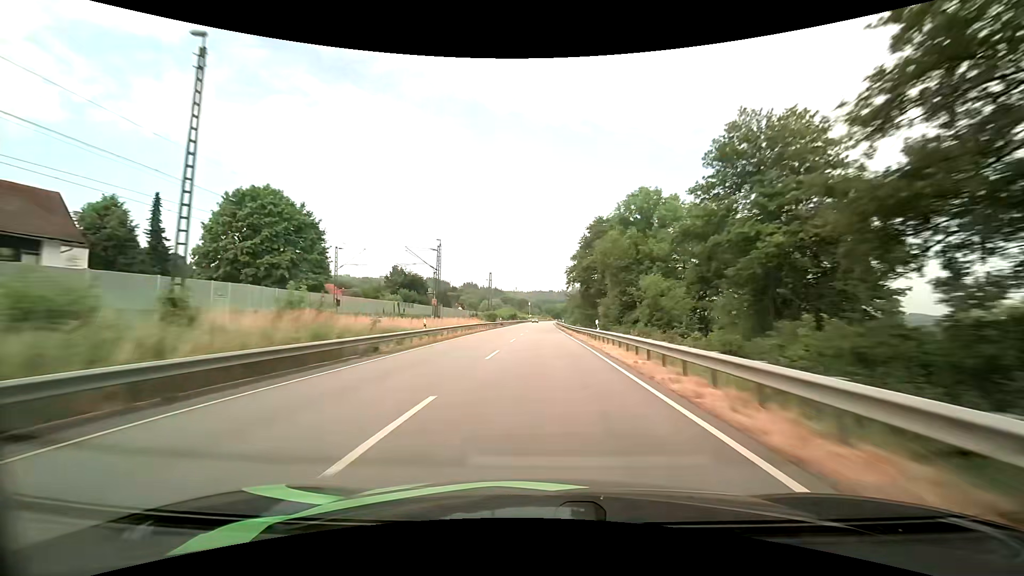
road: primary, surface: asphalt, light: Day
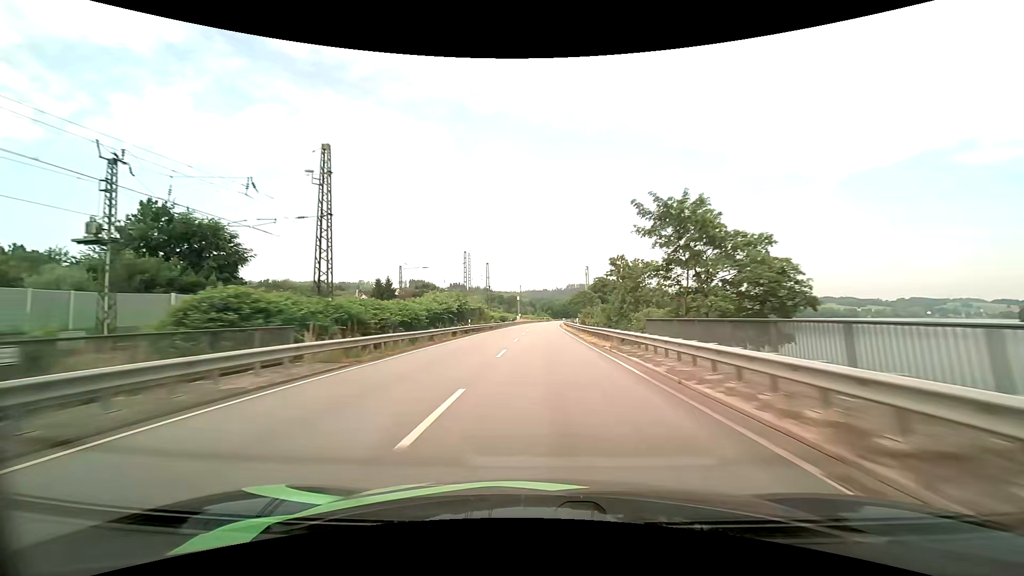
(+0.4, +83.5) m; +1°
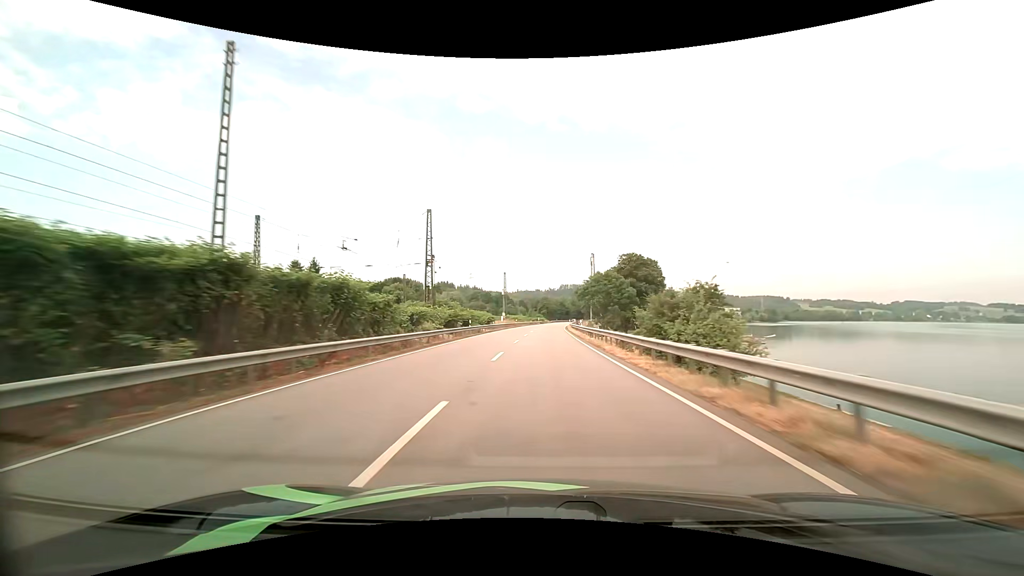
(+0.1, +49.5) m; +1°
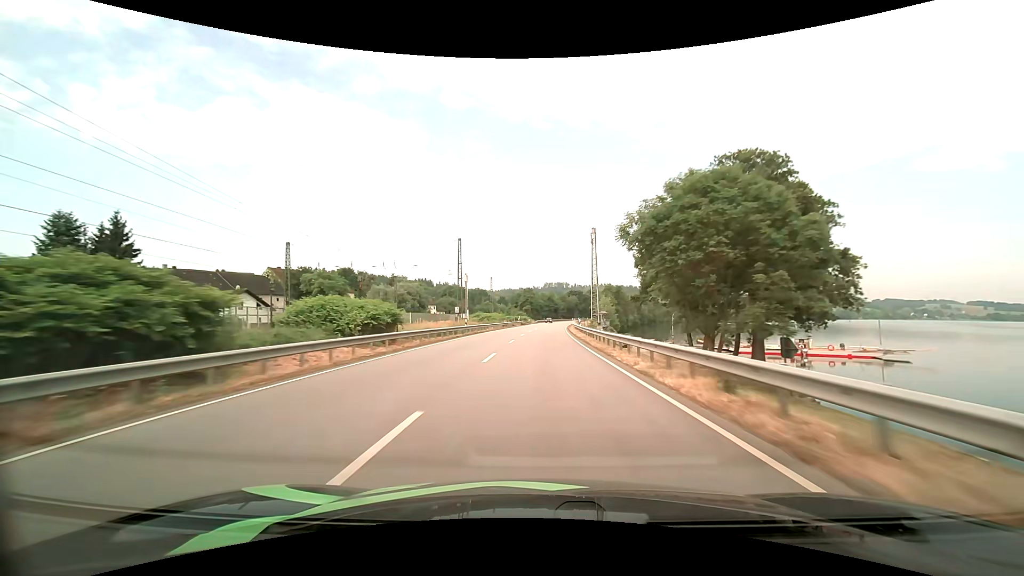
(+0.8, +49.0) m; +2°
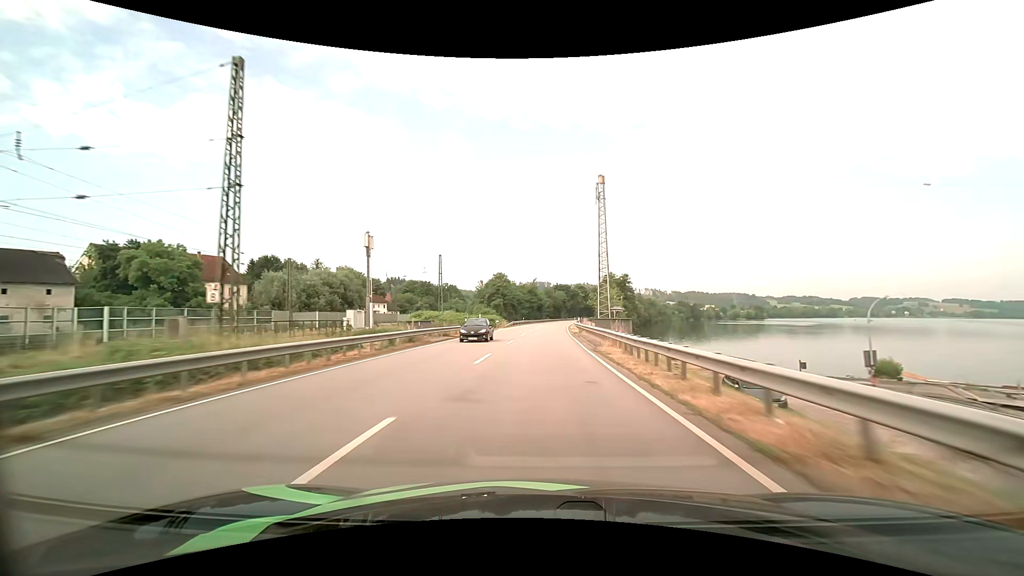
(+0.9, +48.5) m; +2°
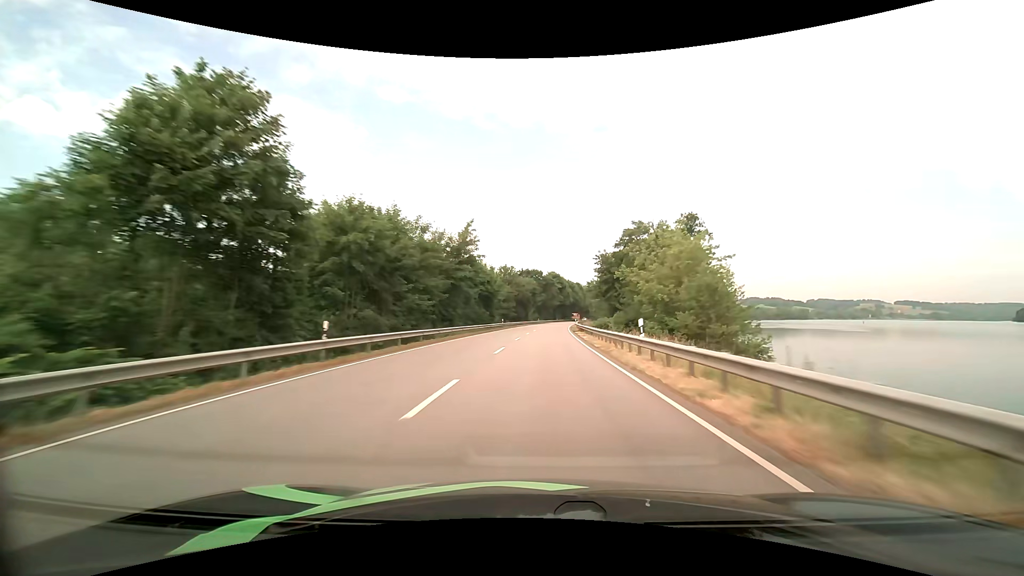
(+2.5, +80.2) m; +4°
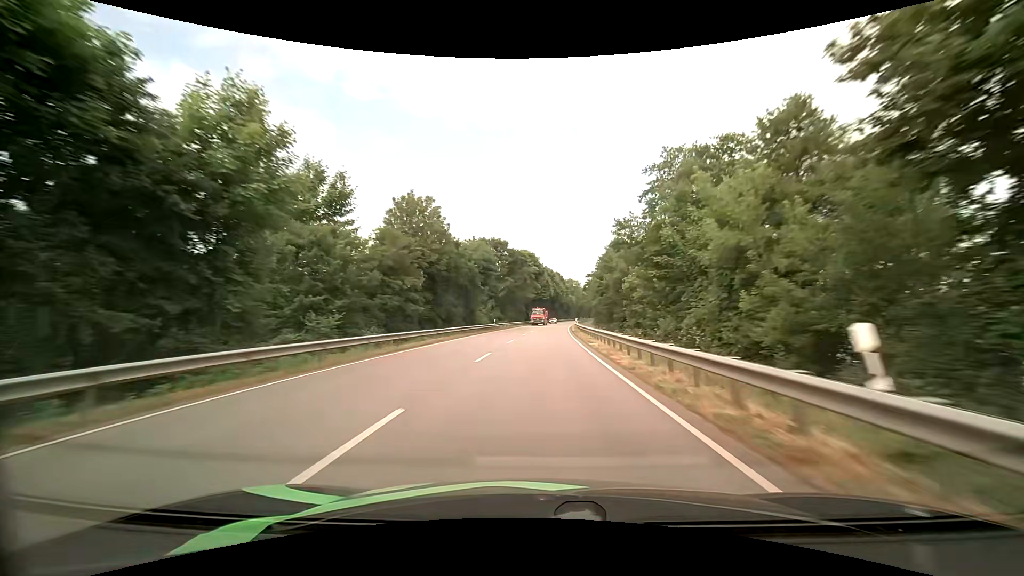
(+1.9, +63.4) m; +3°
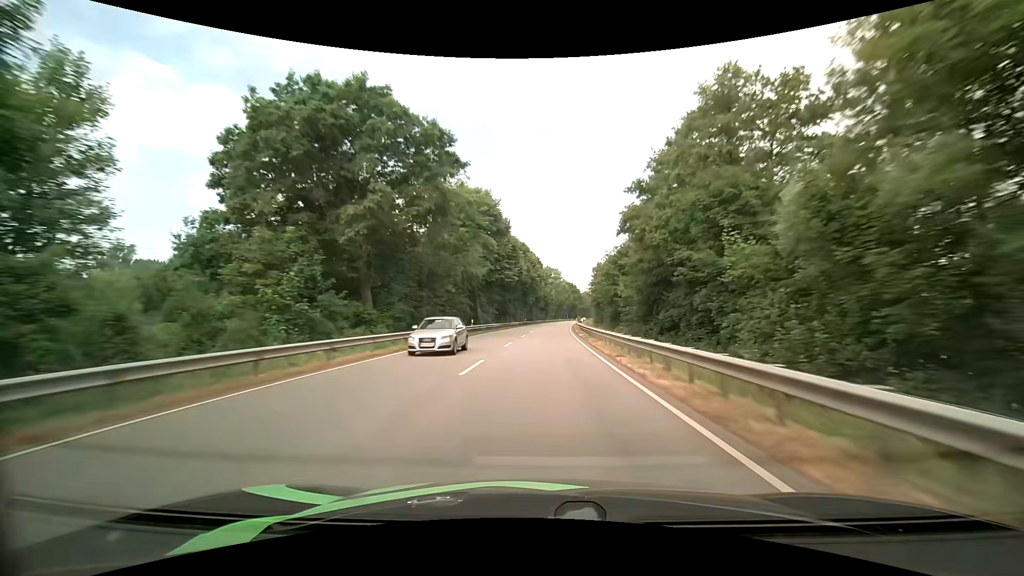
(+1.5, +63.7) m; +3°
(0, +10) (0, +20) (0, +30) (0, +40) (+1, +50) (+1, +60) (+2, +70) (+2, +80) (+3, +90) (+4, +100) m
